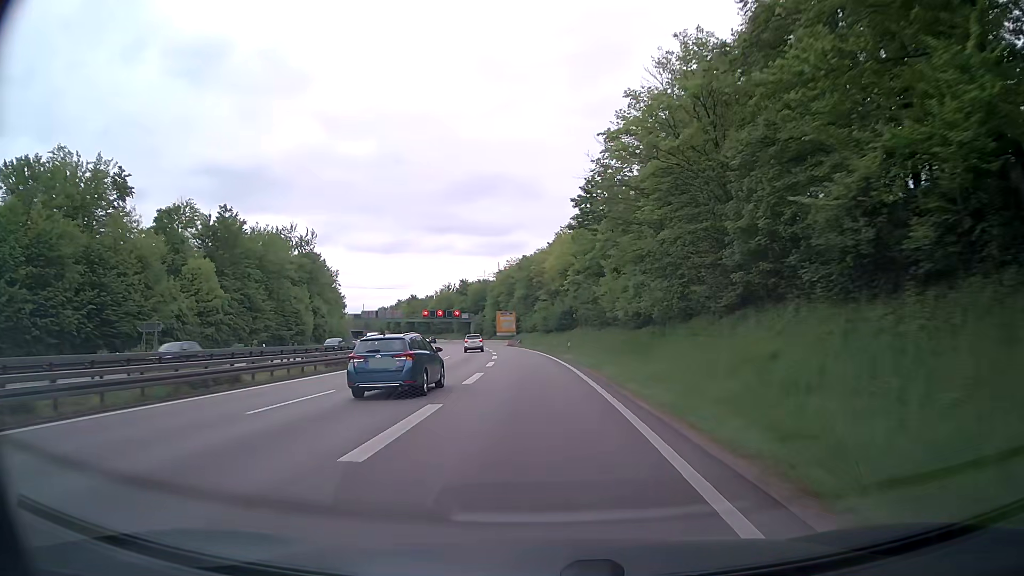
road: trunk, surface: asphalt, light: Day
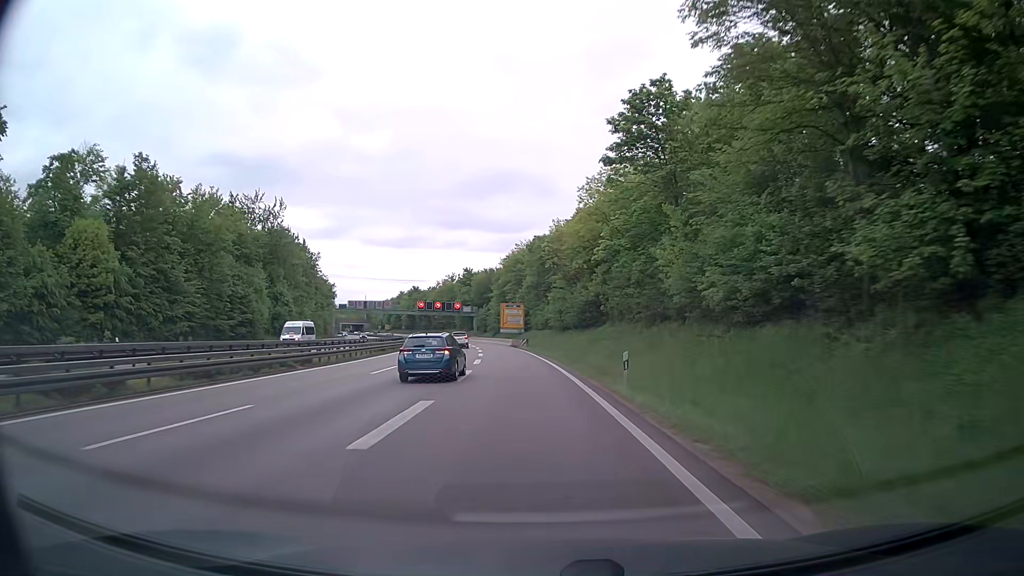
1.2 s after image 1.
(-0.2, +23.6) m; -1°
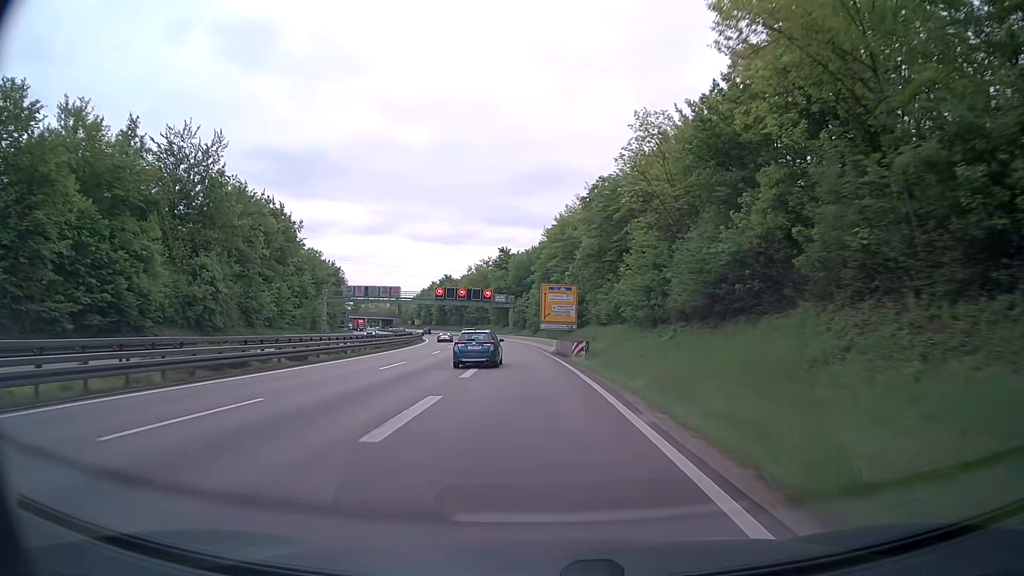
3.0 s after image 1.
(-1.2, +36.3) m; -3°
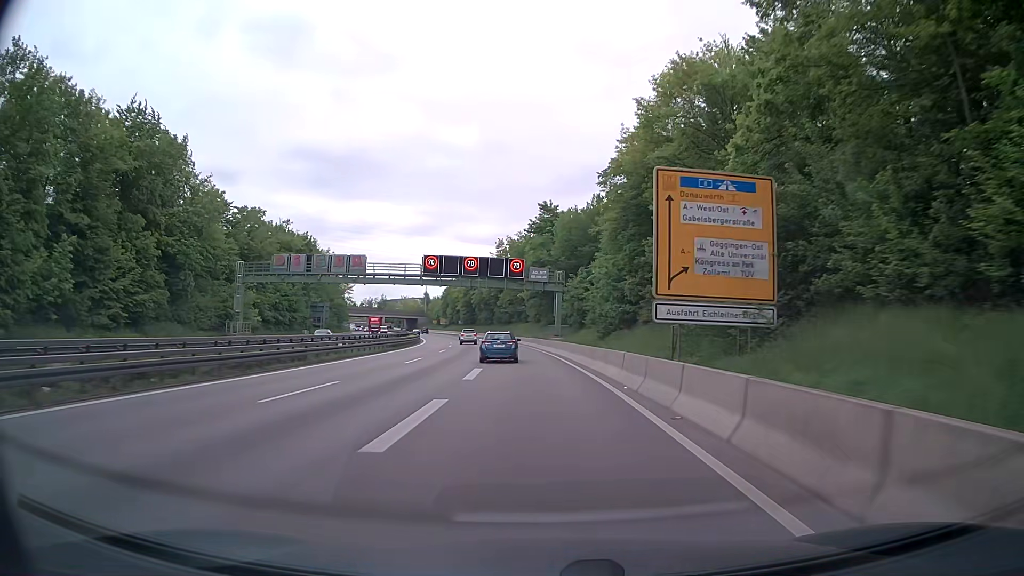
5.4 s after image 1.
(-2.4, +49.2) m; -5°
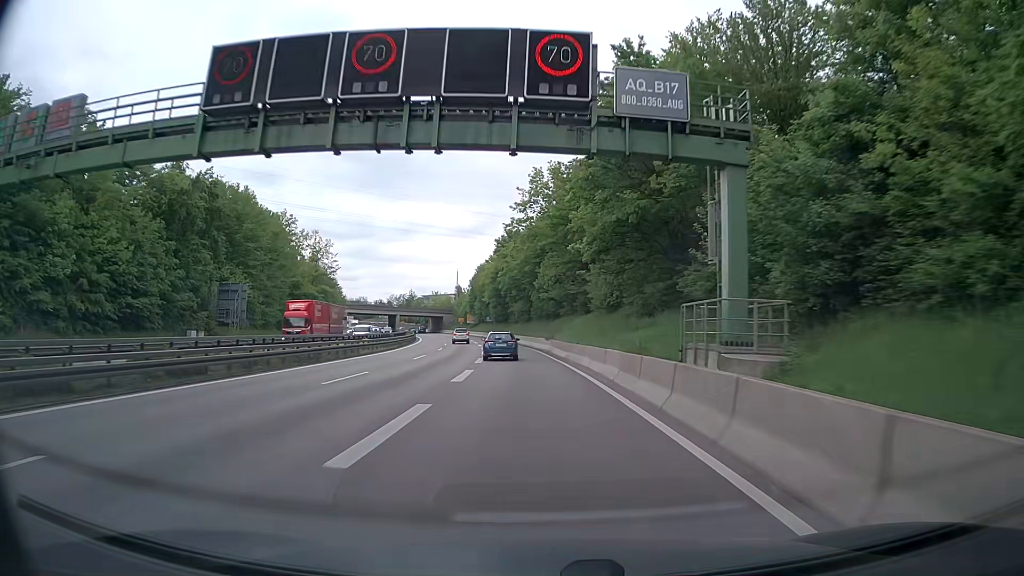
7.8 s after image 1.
(-1.7, +49.5) m; -4°
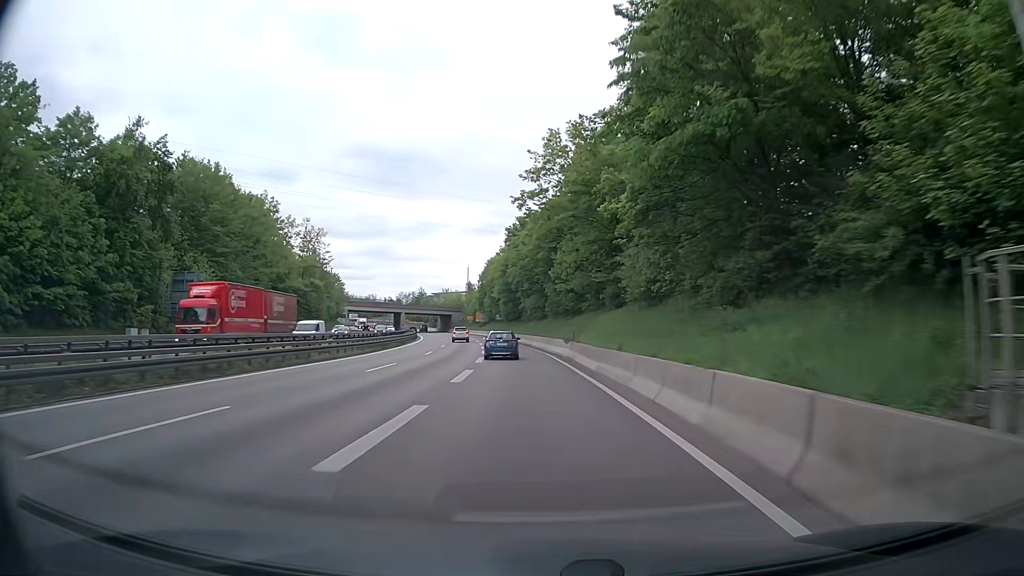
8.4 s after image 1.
(-0.1, +12.4) m; -1°
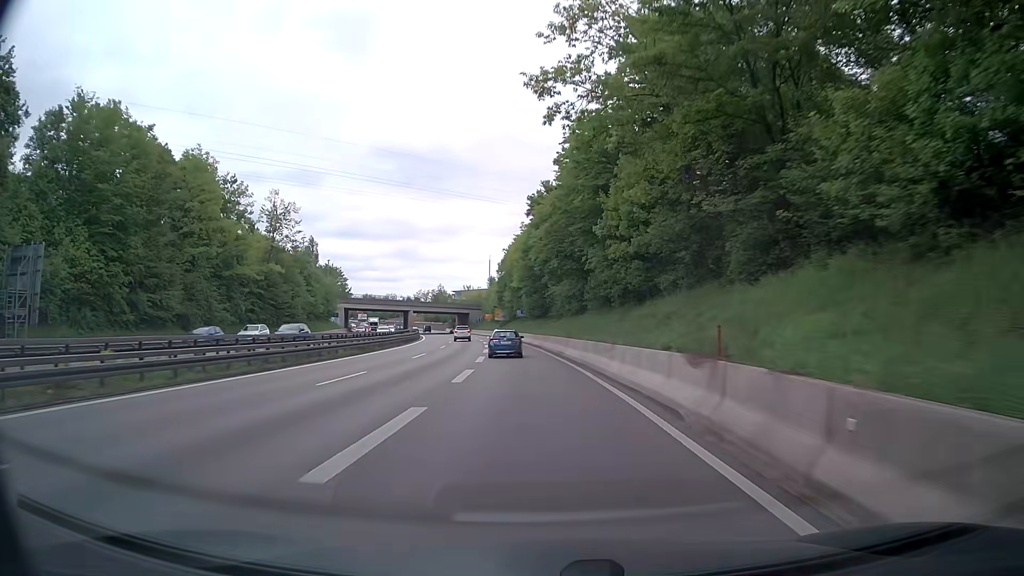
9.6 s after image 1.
(-0.6, +24.8) m; -3°
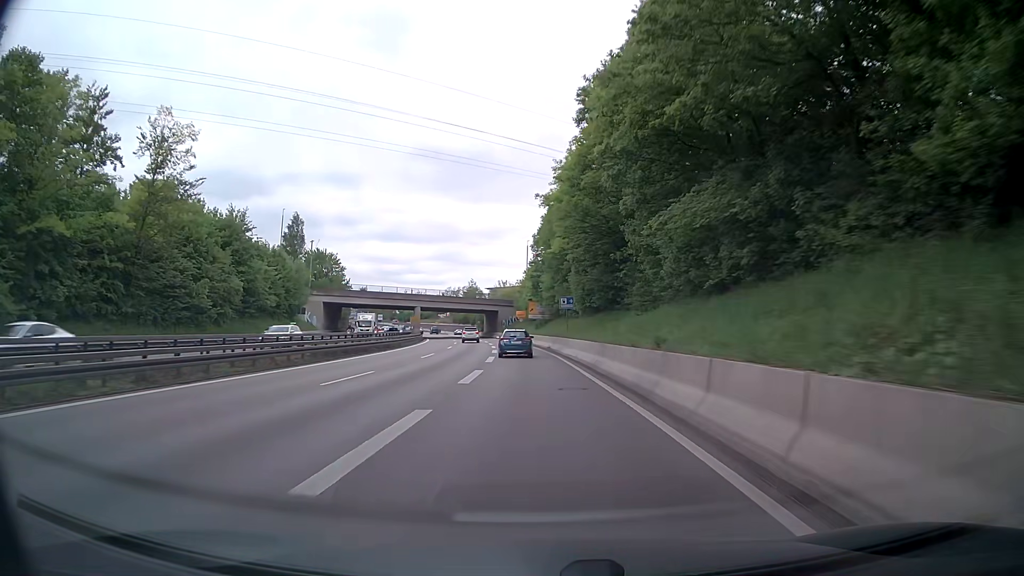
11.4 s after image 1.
(-1.2, +36.8) m; -4°
(0, +10) (0, +20) (-1, +30) (-1, +40) (-2, +50) (-3, +60) (-4, +70) (-5, +80) (-6, +90) (-8, +100) m
